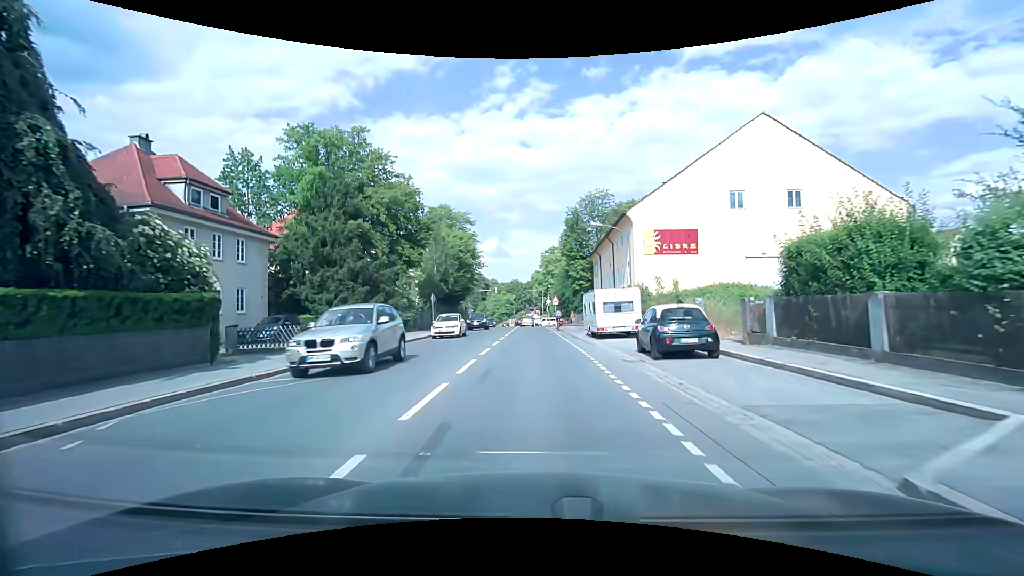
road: secondary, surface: asphalt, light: Day
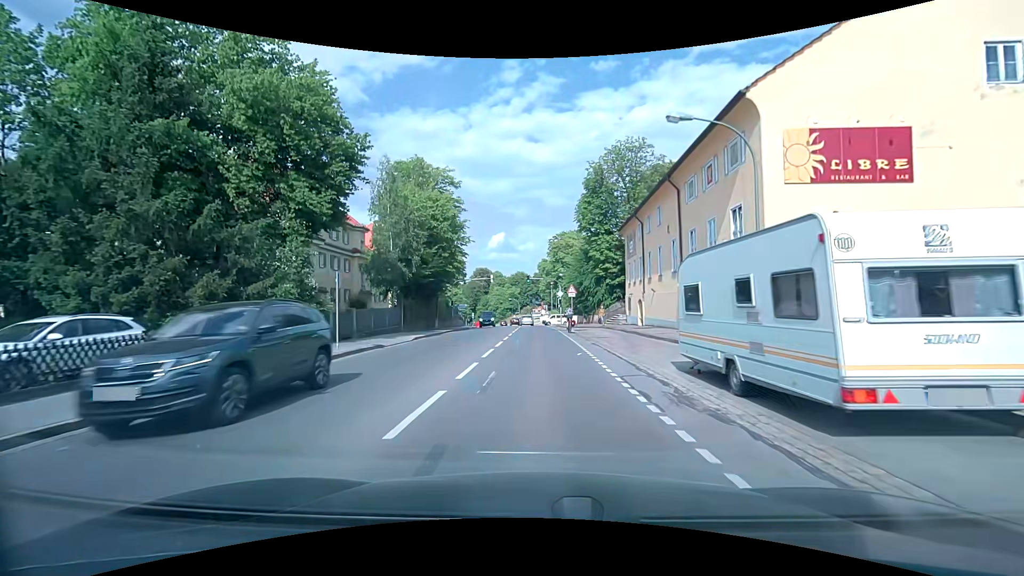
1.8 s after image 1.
(-0.1, +18.9) m; -1°
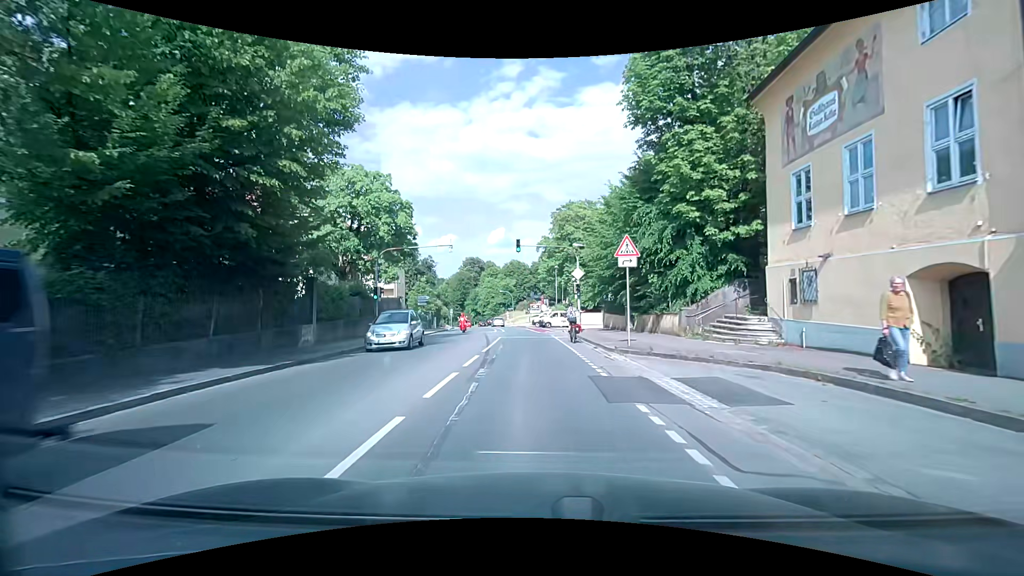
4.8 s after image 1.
(-0.1, +28.8) m; 0°
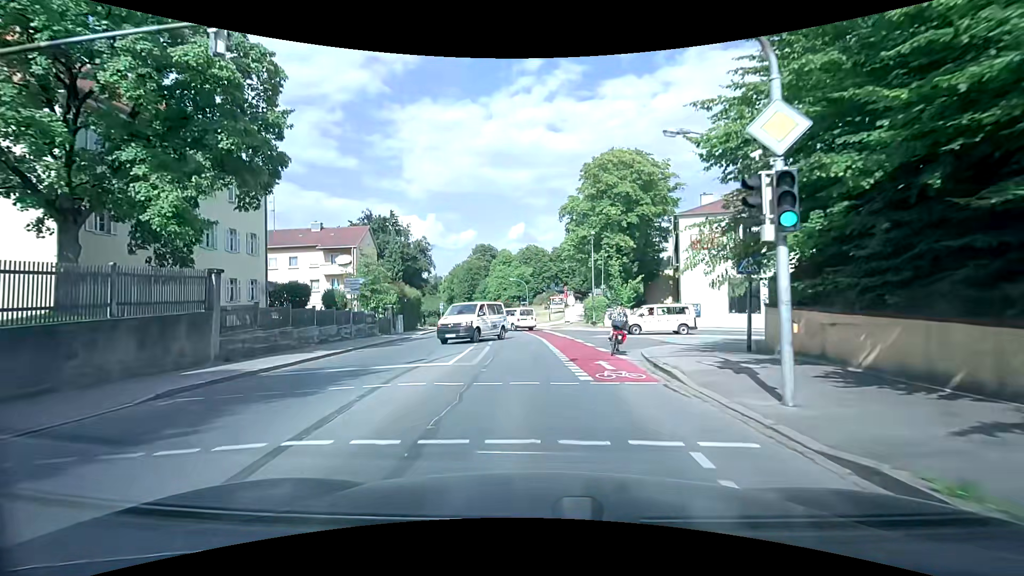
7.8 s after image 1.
(-0.4, +25.9) m; -2°
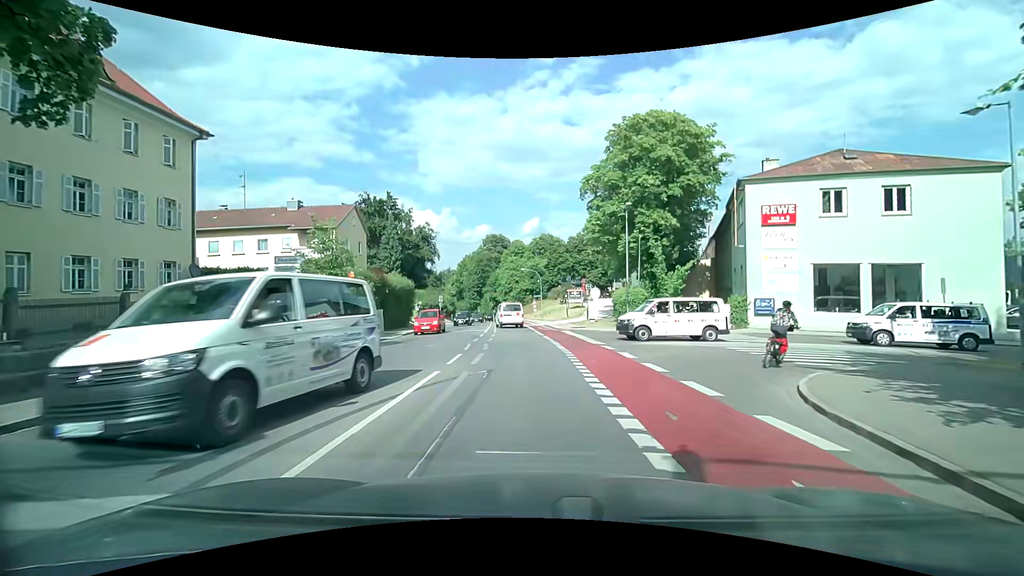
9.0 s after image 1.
(-0.2, +9.7) m; -2°
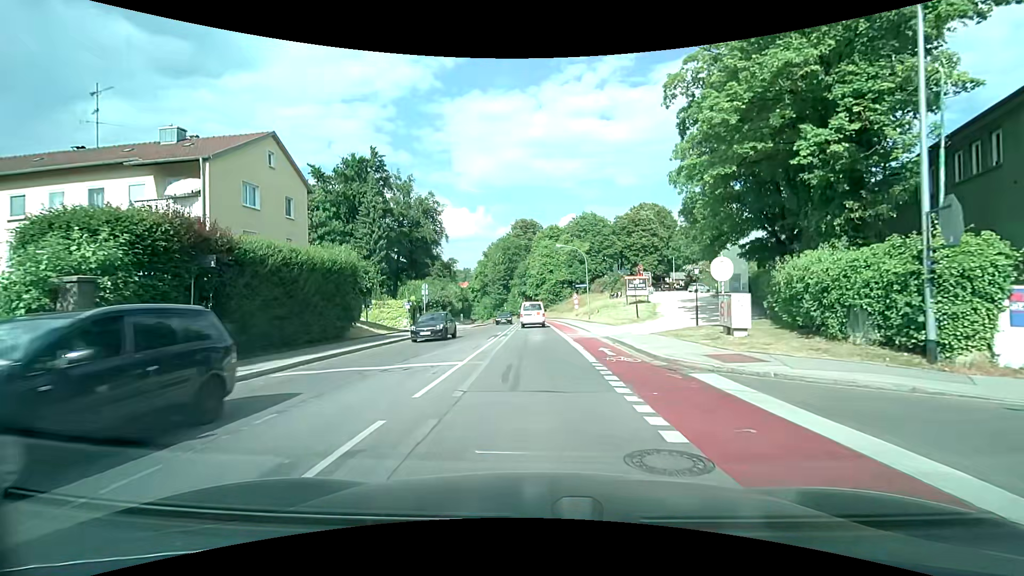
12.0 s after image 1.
(-0.4, +22.6) m; -3°
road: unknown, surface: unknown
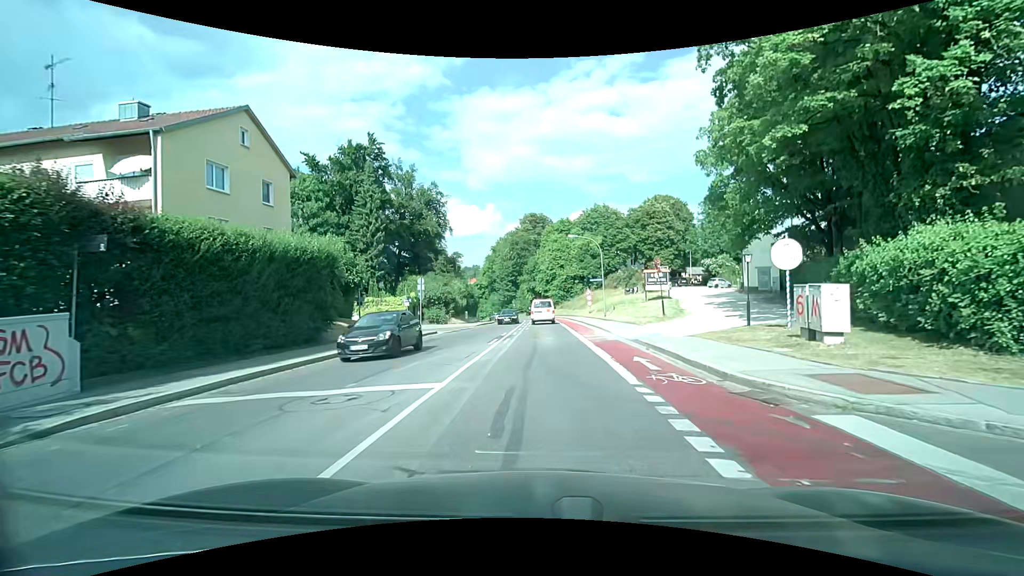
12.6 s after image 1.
(0.0, +4.0) m; -1°
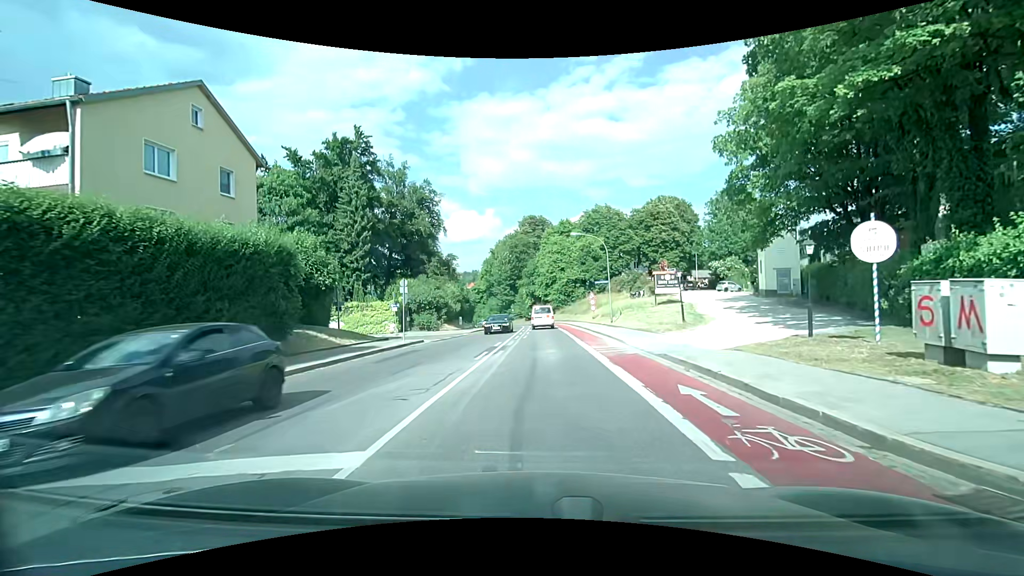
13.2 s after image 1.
(0.0, +3.9) m; -1°
